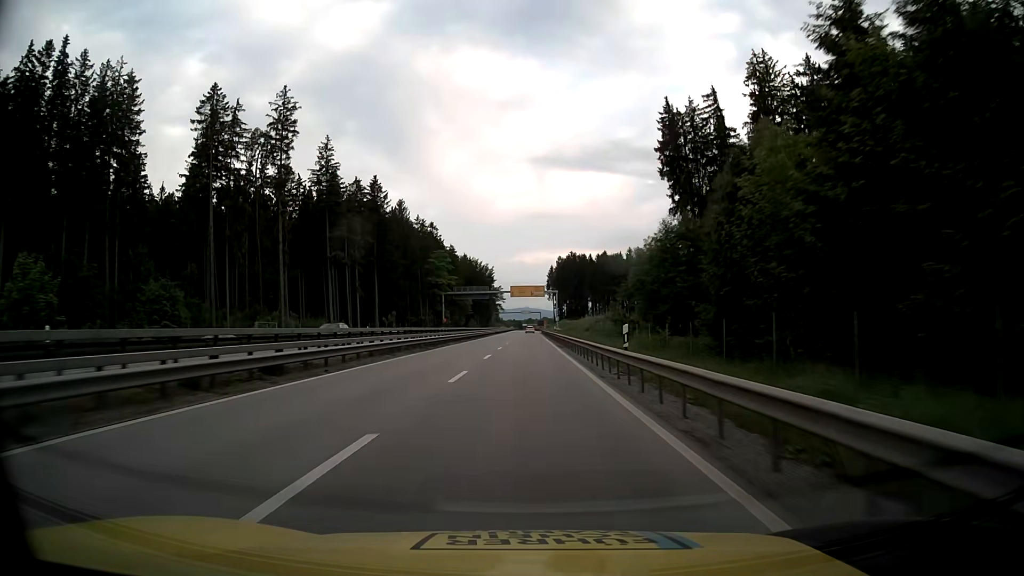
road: trunk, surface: asphalt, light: Day
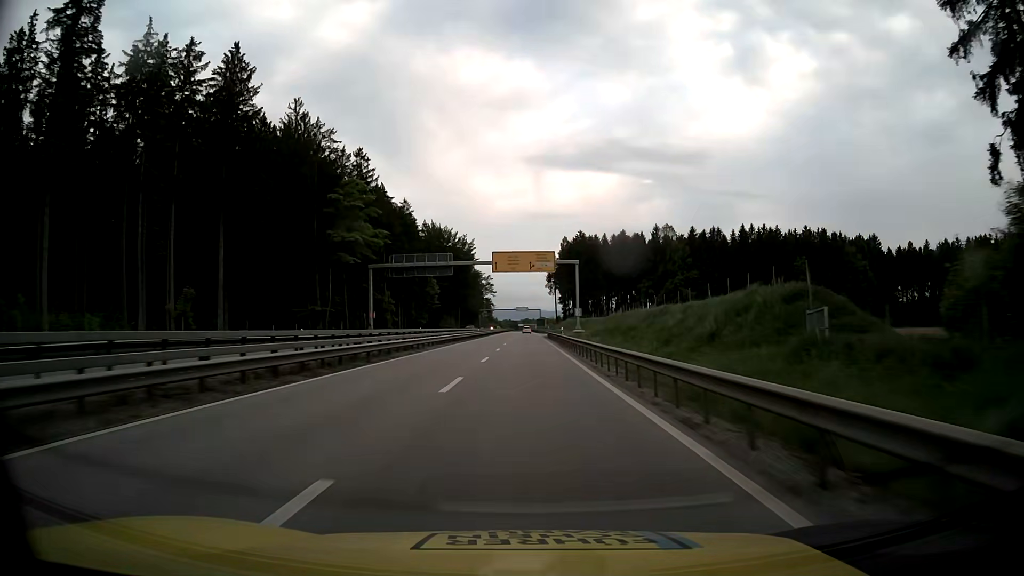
(+0.3, +63.1) m; 0°
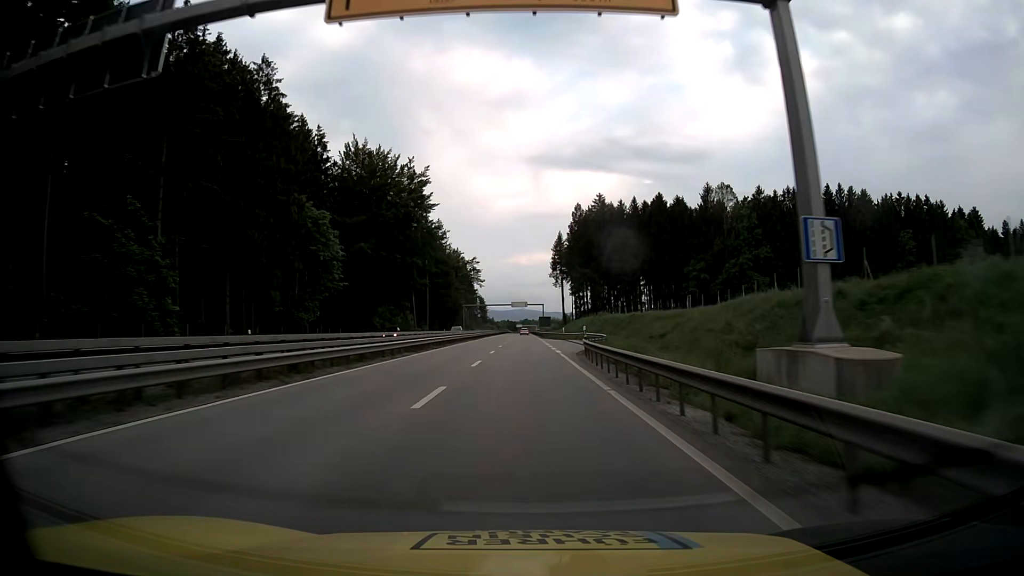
(+0.1, +63.2) m; 0°
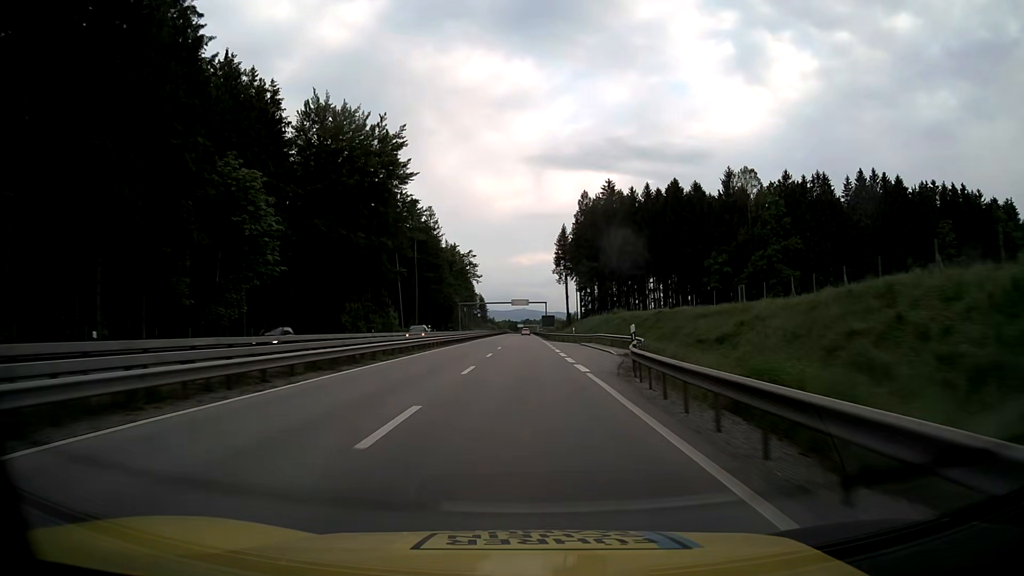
(0.0, +15.9) m; 0°
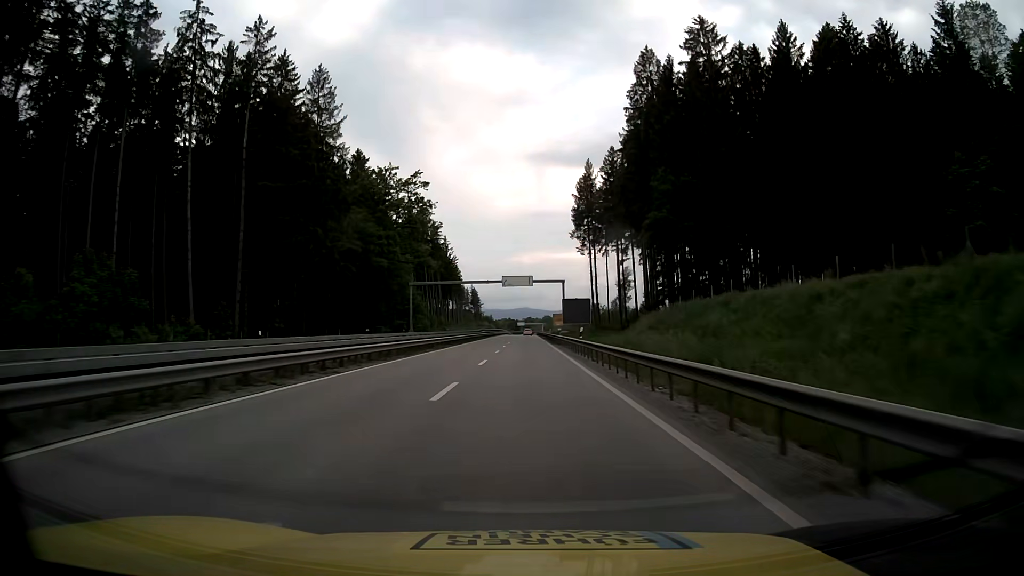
(-0.3, +79.6) m; 0°
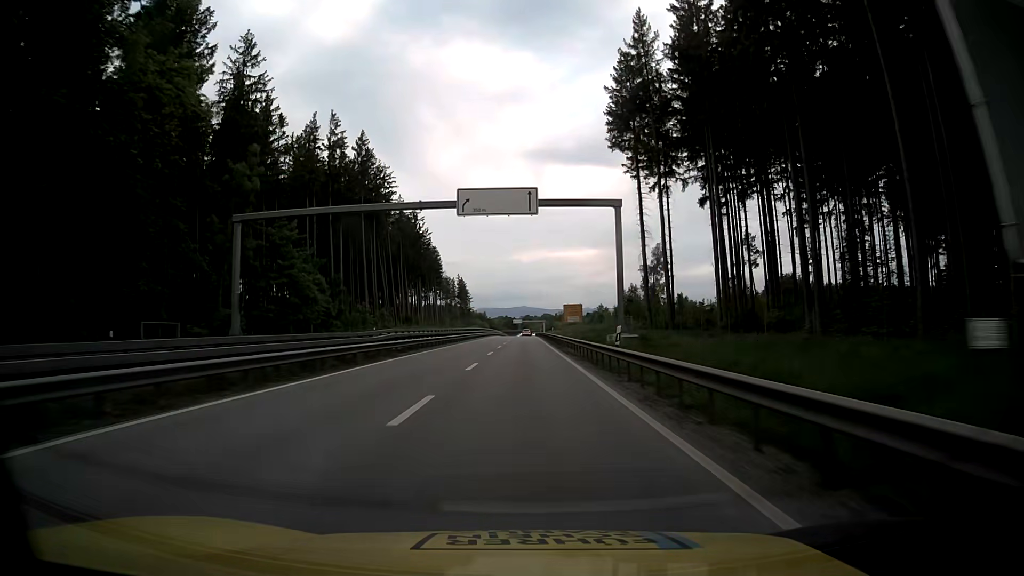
(+0.1, +63.9) m; 0°
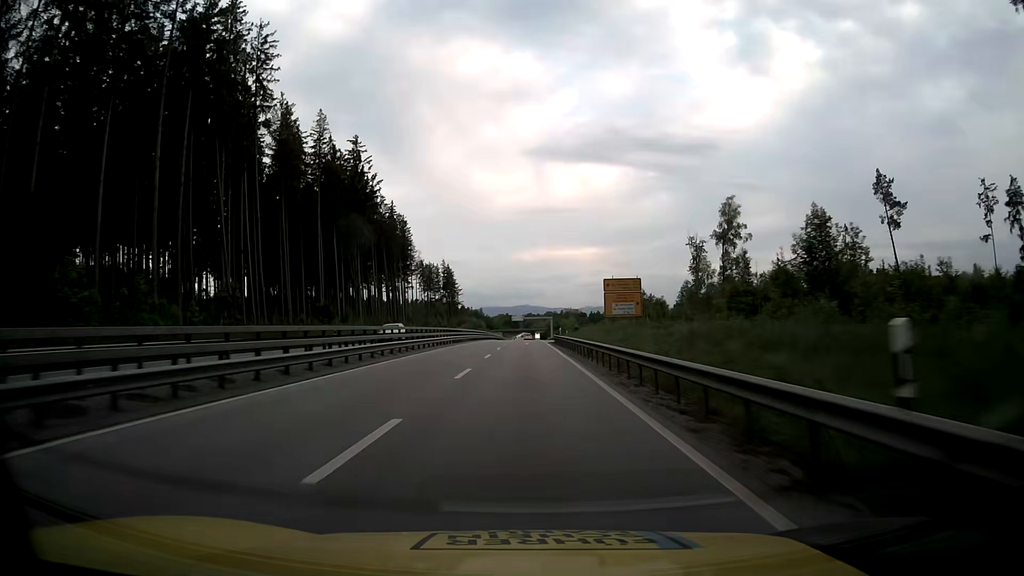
(0.0, +64.0) m; 0°
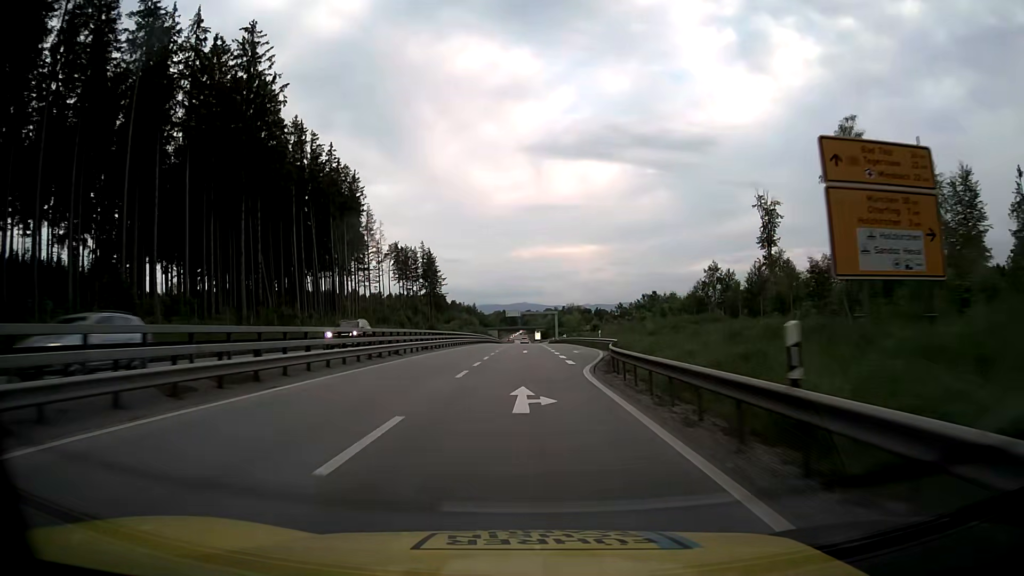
(+0.3, +48.0) m; 0°
(0, +10) (0, +20) (0, +30) (0, +40) (0, +50) (0, +60) (0, +70) (0, +80) (0, +90) (0, +100) m
